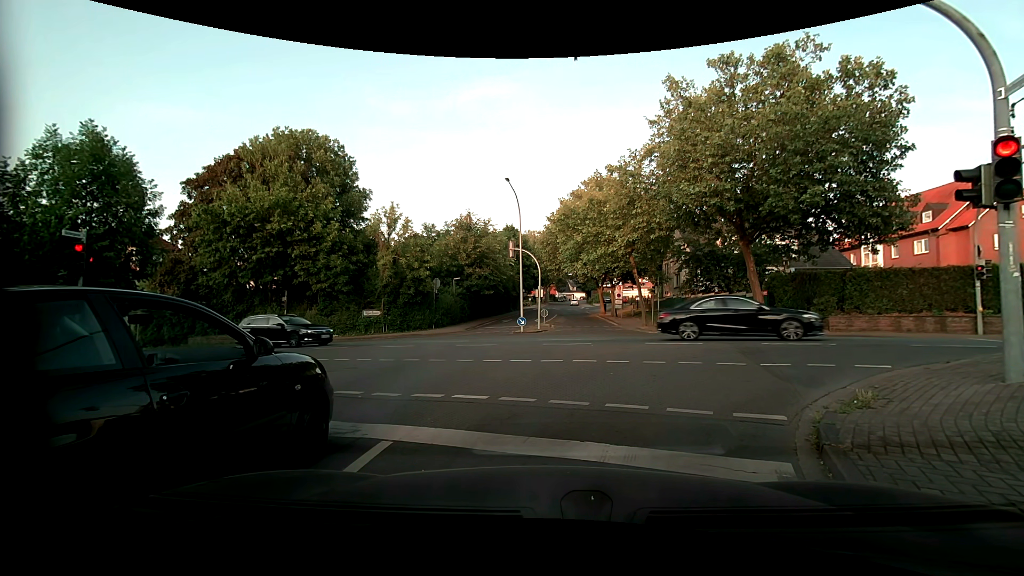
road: residential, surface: asphalt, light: Day
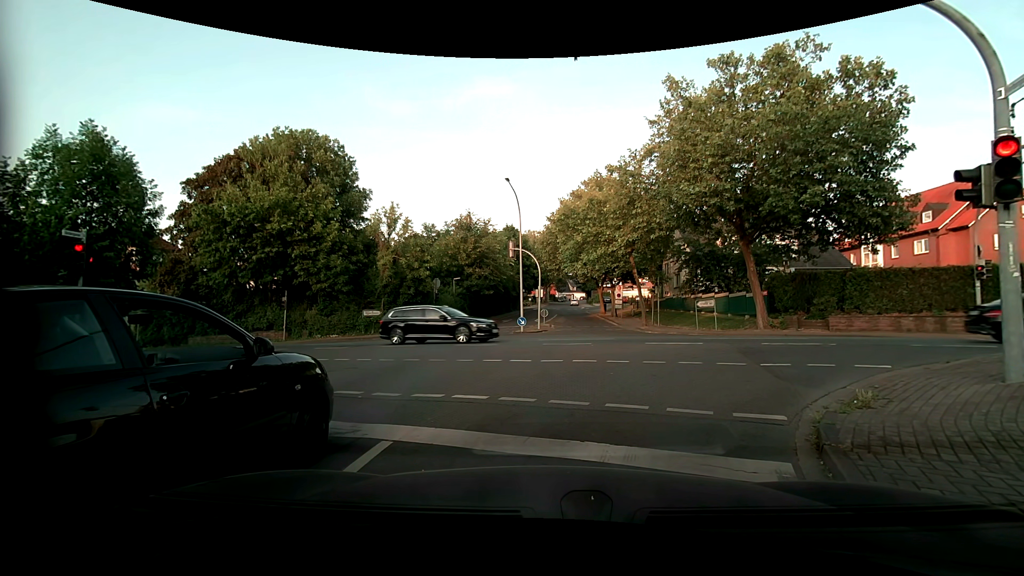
(0.0, 0.0) m; 0°
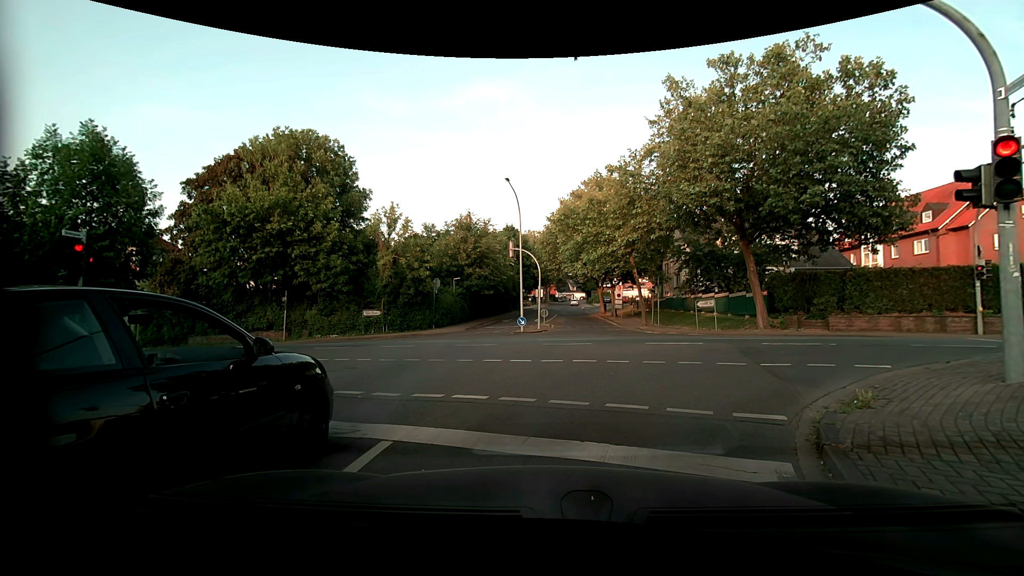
(0.0, 0.0) m; 0°
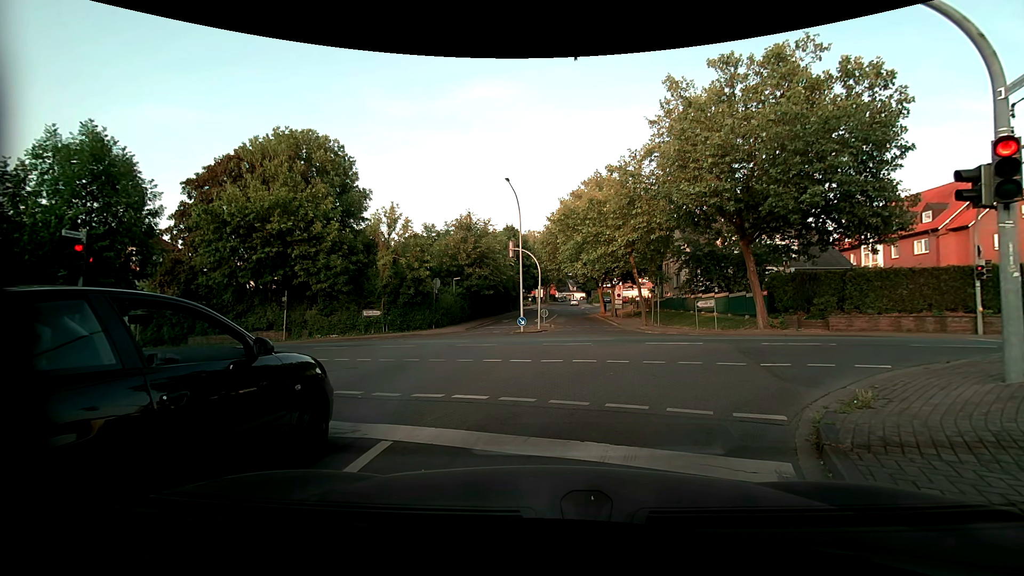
(0.0, 0.0) m; 0°
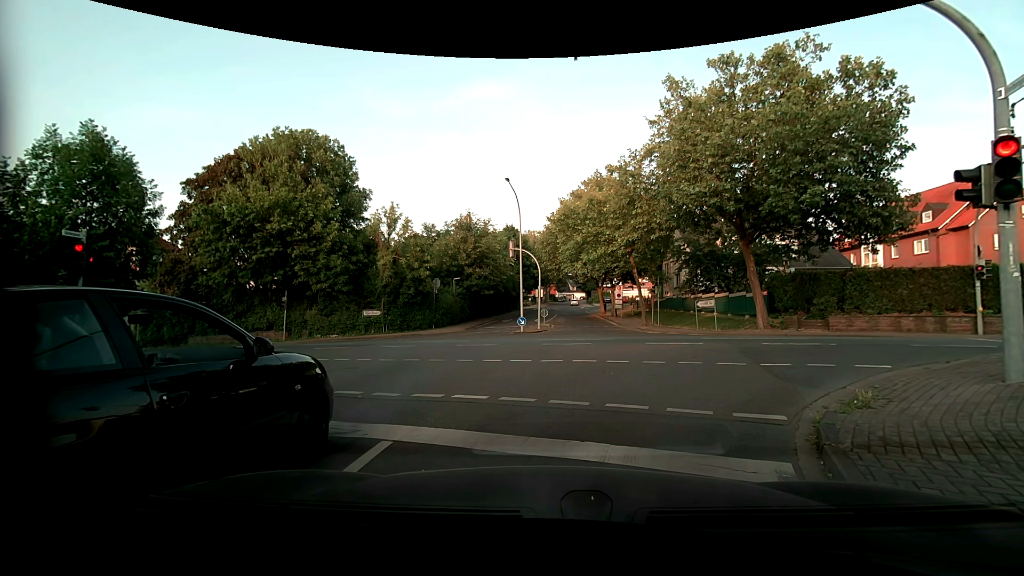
(0.0, 0.0) m; 0°
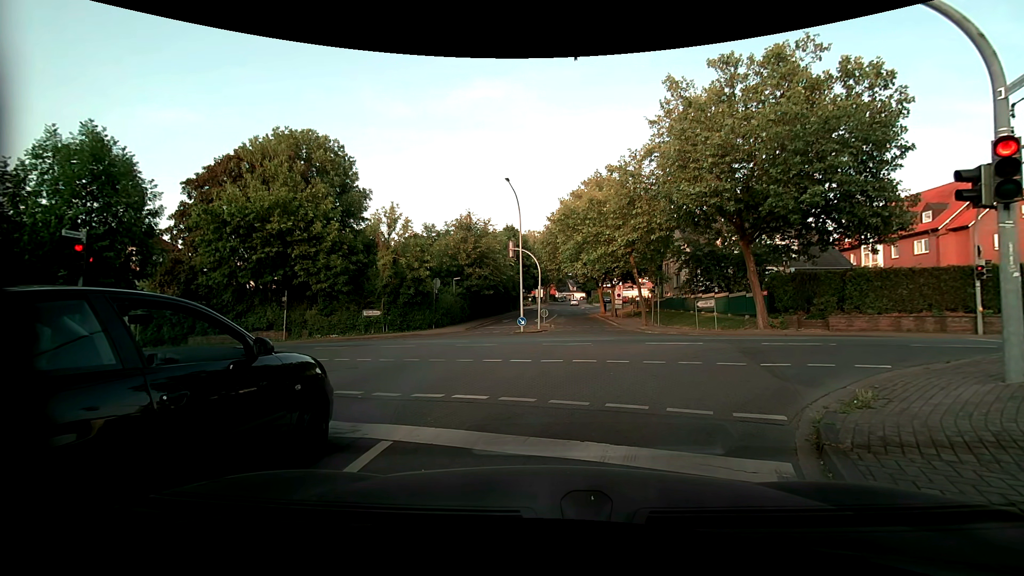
(0.0, 0.0) m; 0°
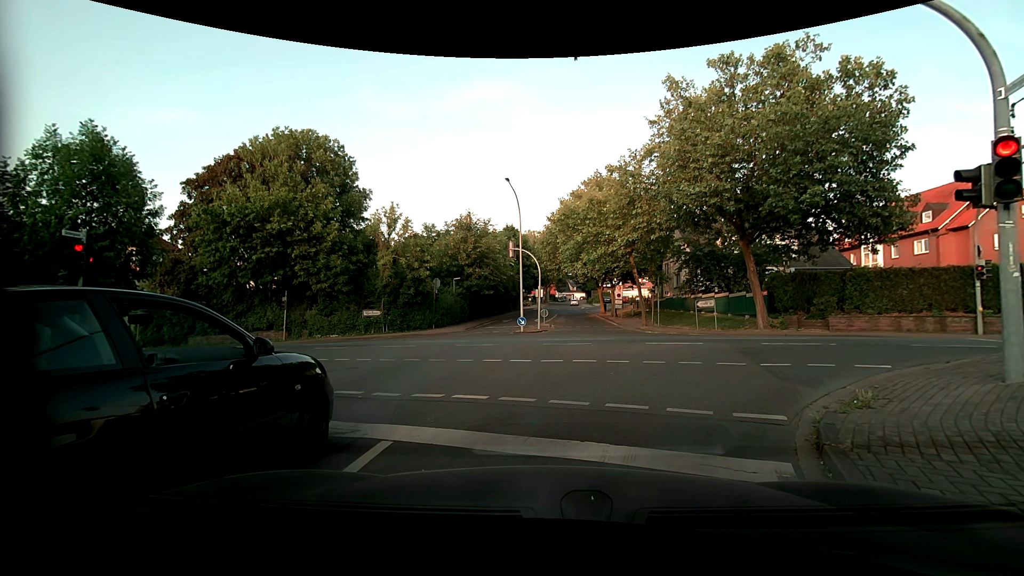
(0.0, 0.0) m; 0°
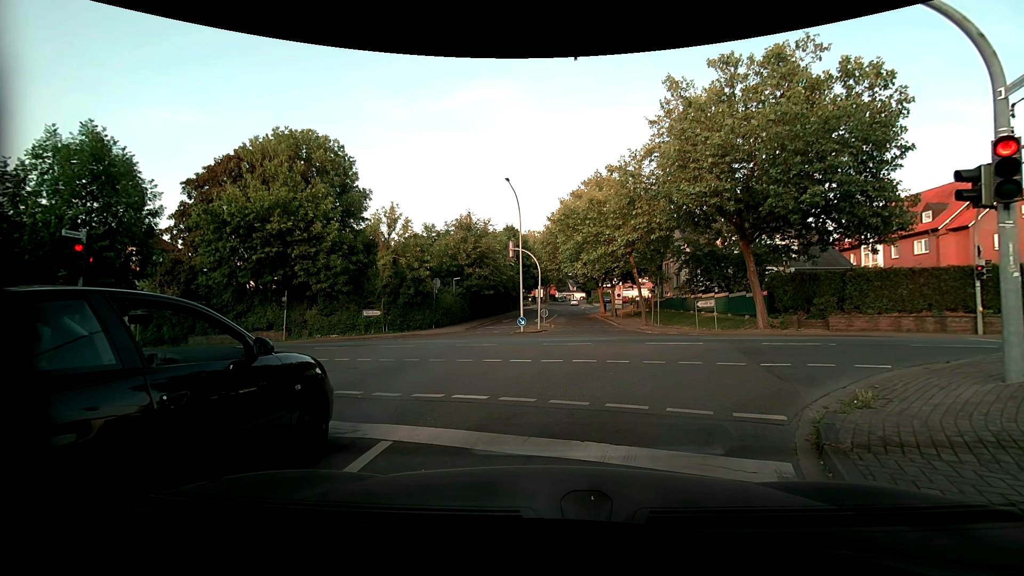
(0.0, 0.0) m; 0°
